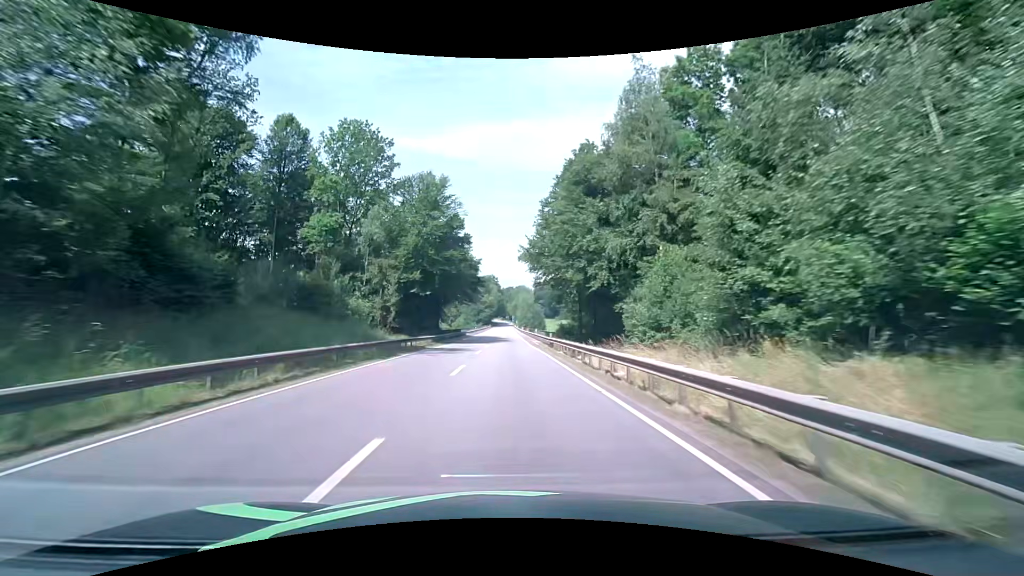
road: primary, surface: asphalt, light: Day
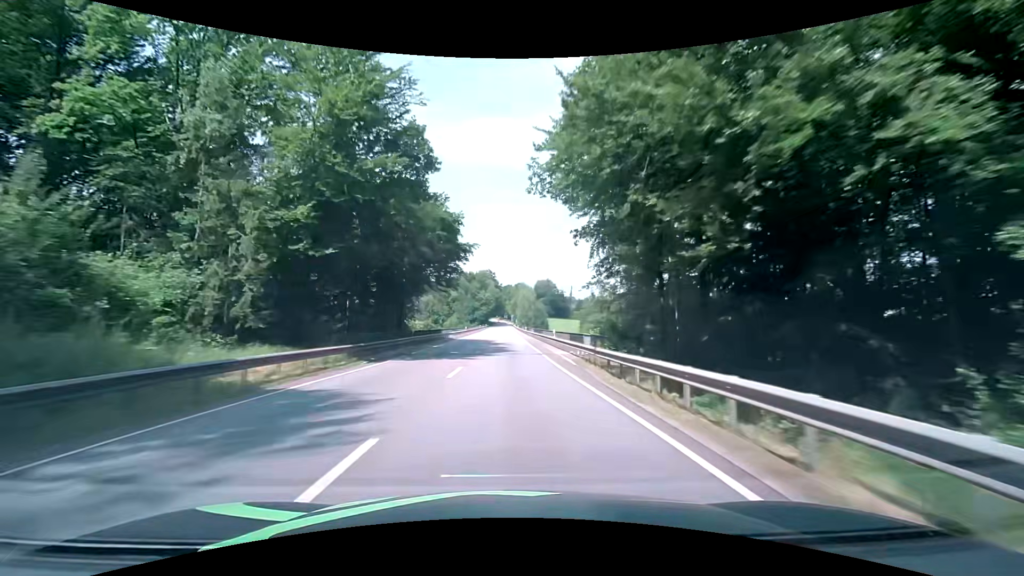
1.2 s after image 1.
(-0.1, +23.9) m; 0°
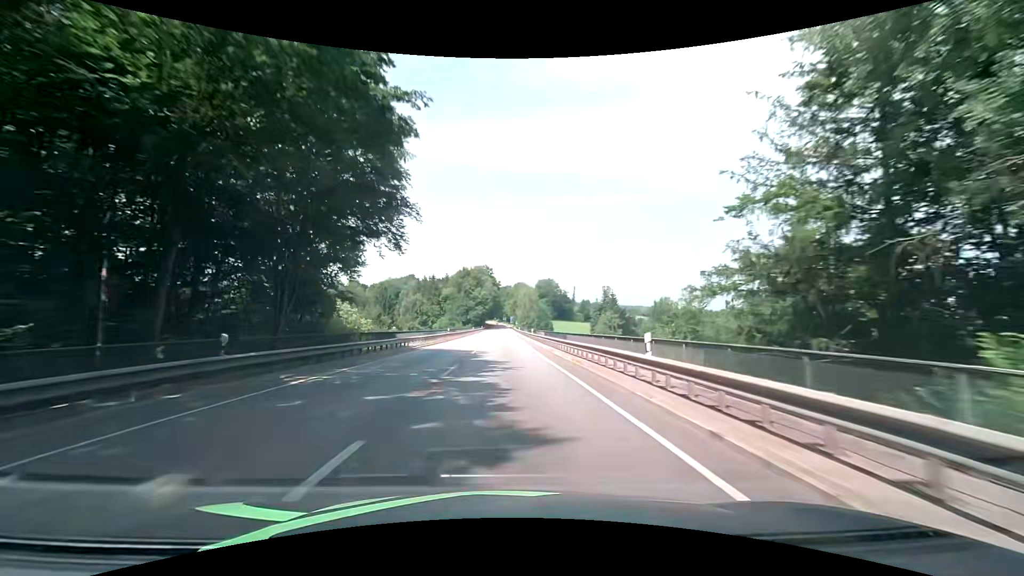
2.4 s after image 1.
(+0.1, +24.2) m; 0°
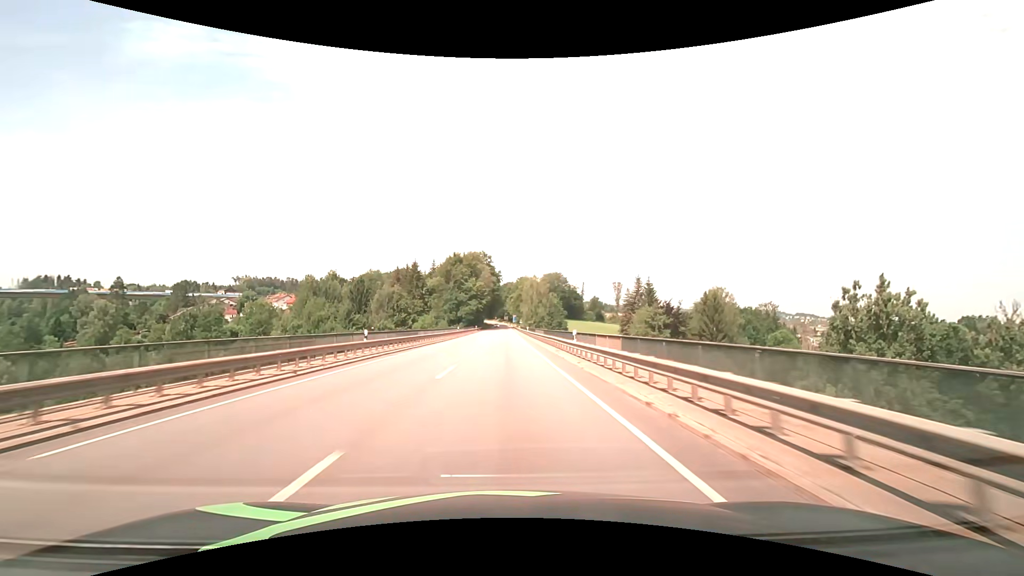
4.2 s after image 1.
(+0.3, +36.5) m; 0°
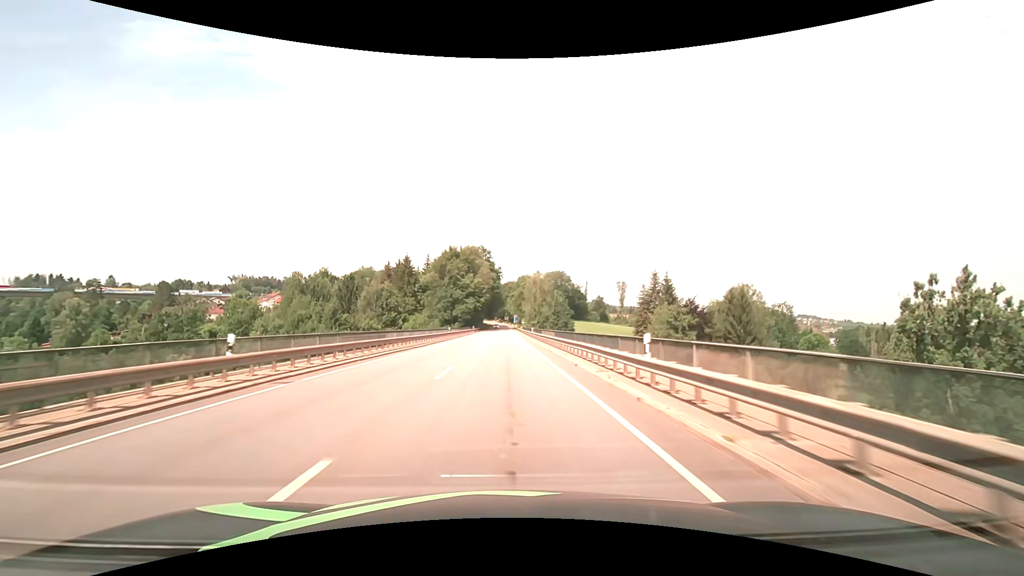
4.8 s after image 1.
(0.0, +12.2) m; 0°
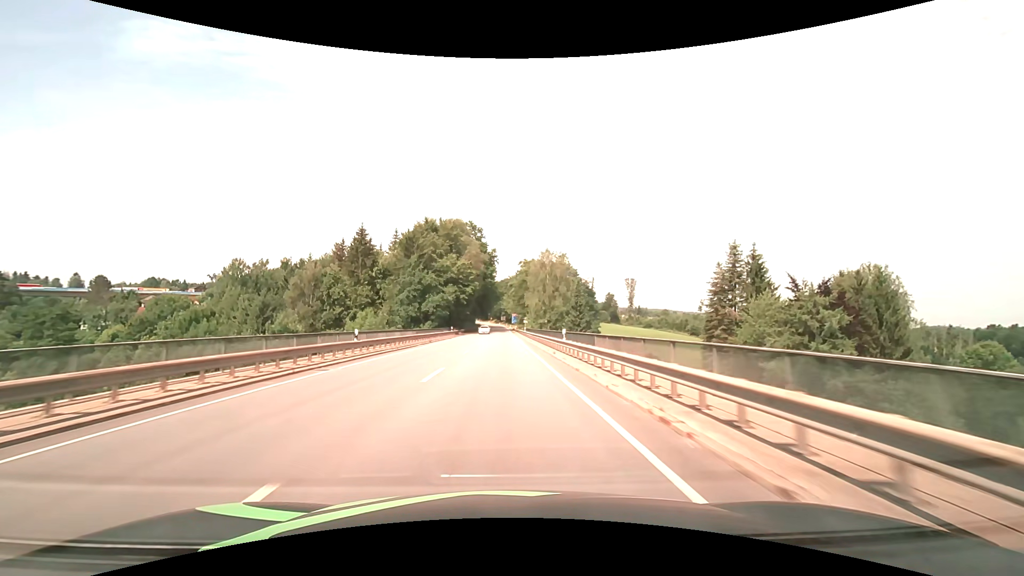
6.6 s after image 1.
(+0.1, +36.7) m; 0°
